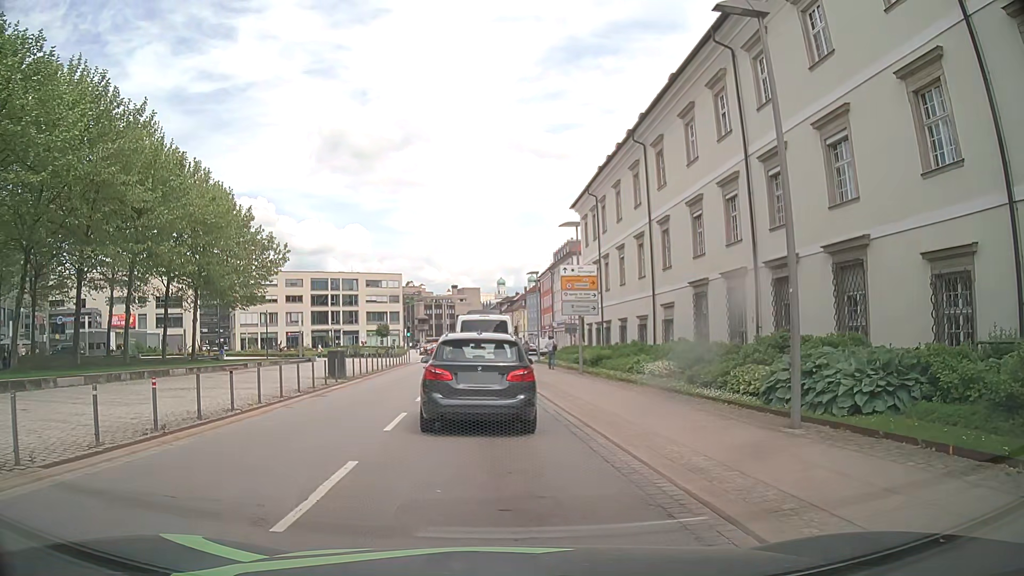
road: tertiary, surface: asphalt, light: Day
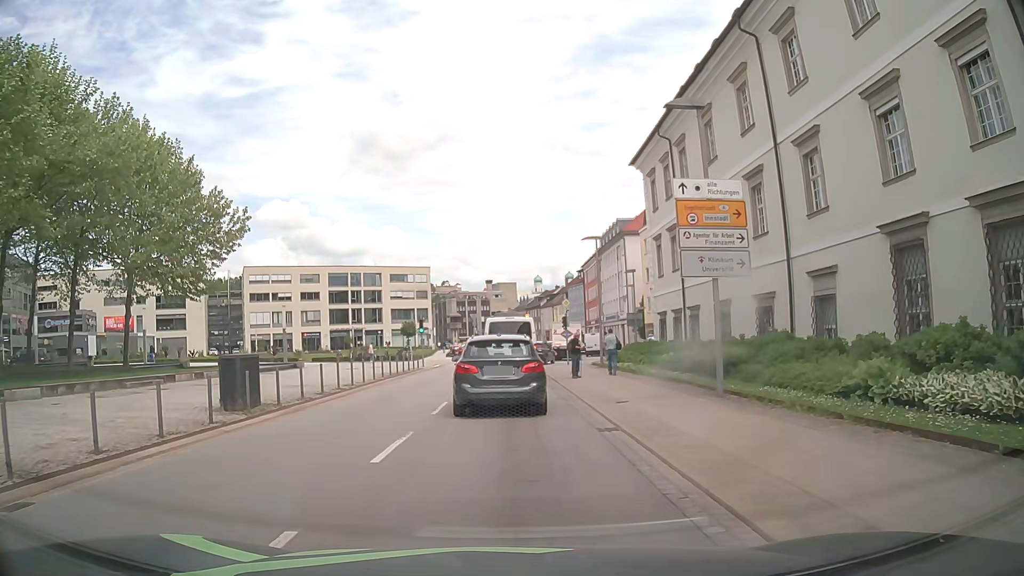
(-0.4, +15.1) m; -4°
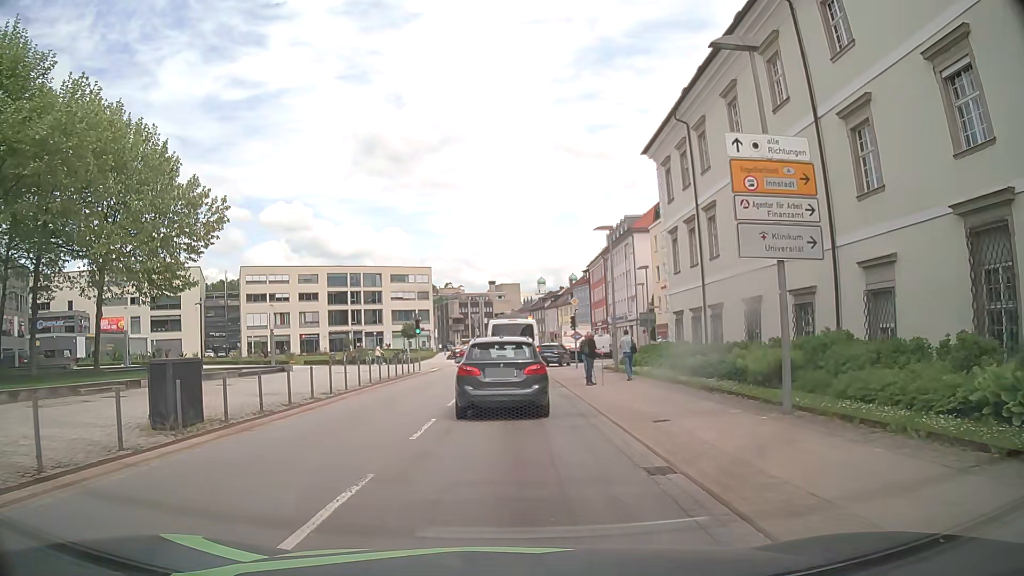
(0.0, +3.5) m; 0°
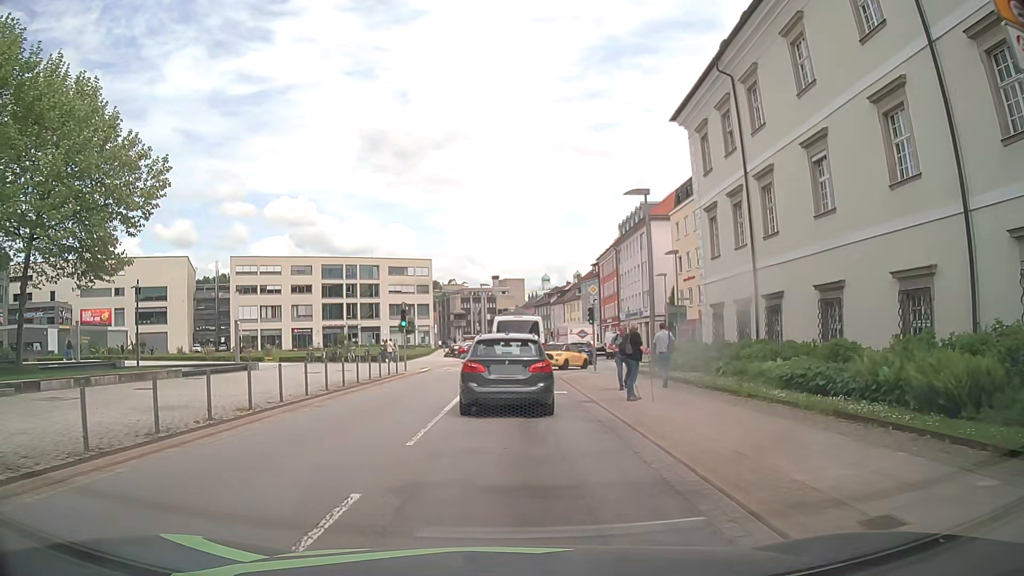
(0.0, +7.1) m; -1°
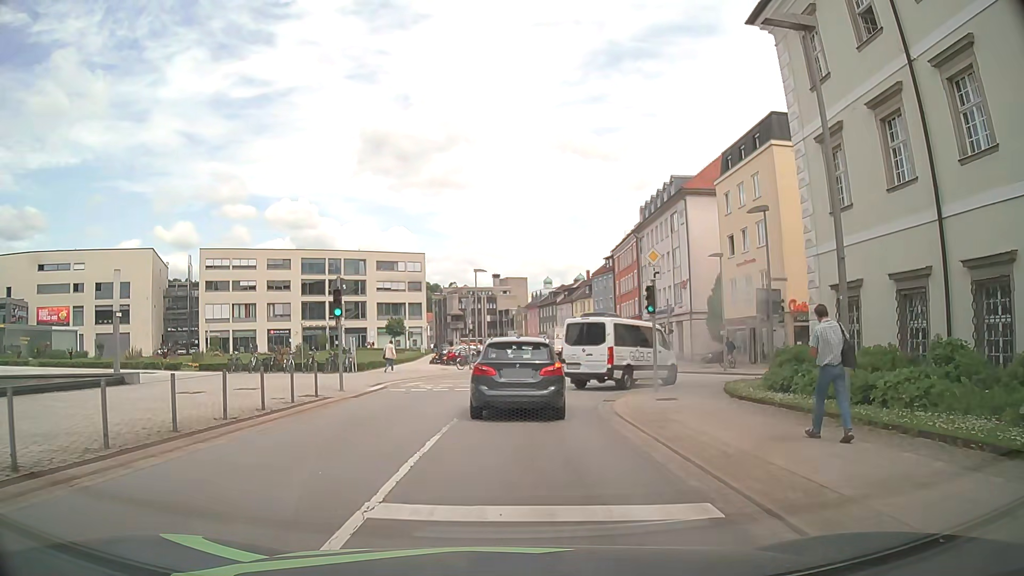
(+0.3, +13.8) m; 0°
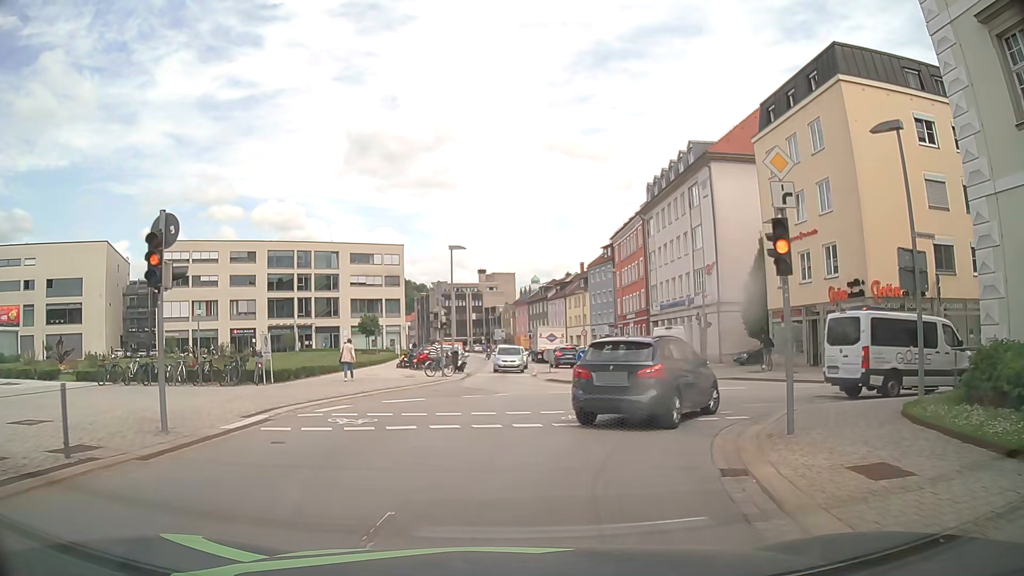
(+0.3, +10.9) m; +2°
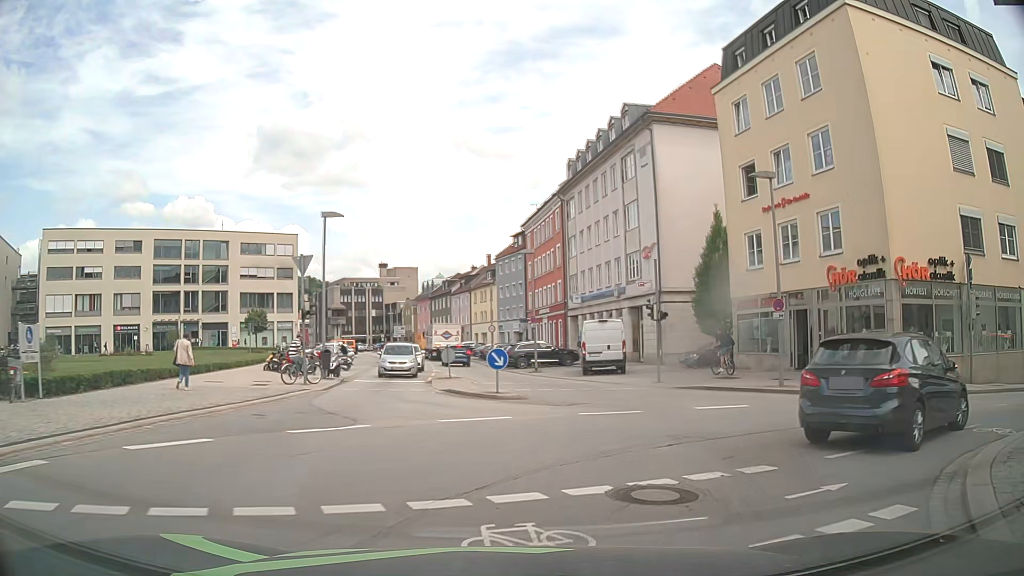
(+0.4, +8.6) m; +6°
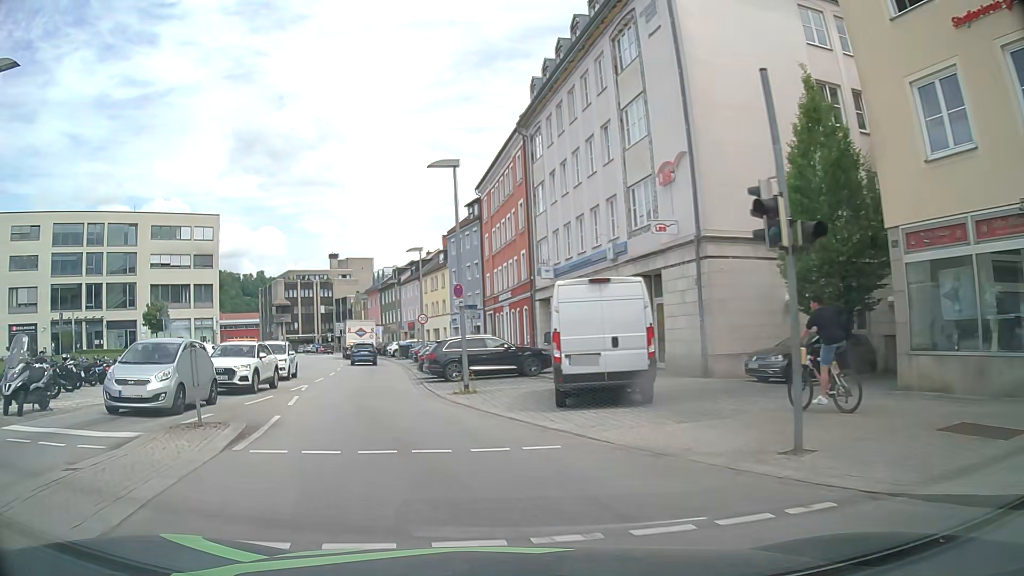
(+2.7, +17.7) m; +5°
(-1, +10) (-4, +20) (-6, +29) (-8, +39) (-11, +49) (-13, +58) (-16, +68) (-20, +77) (-24, +86) (-28, +95) m
